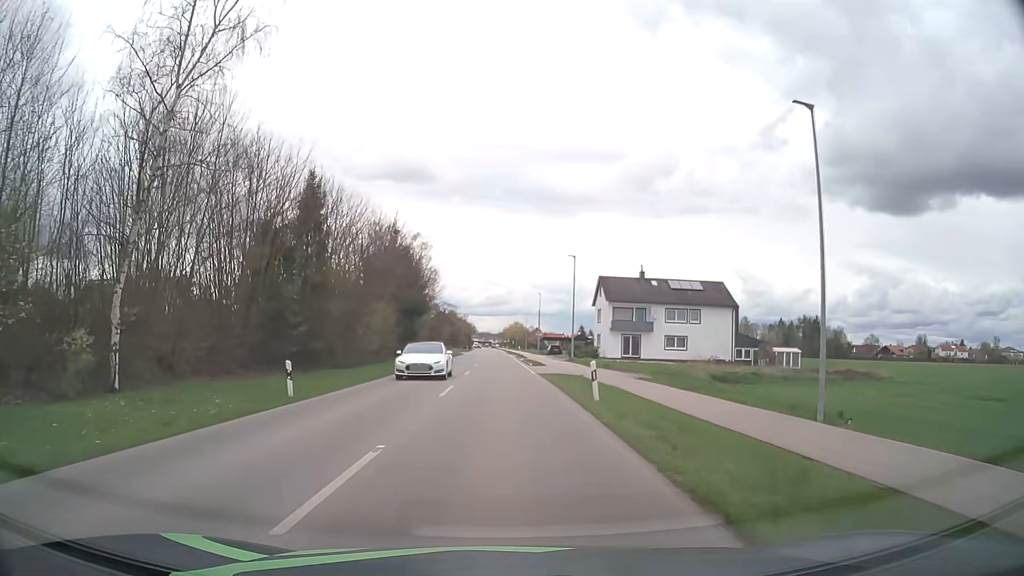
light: Day
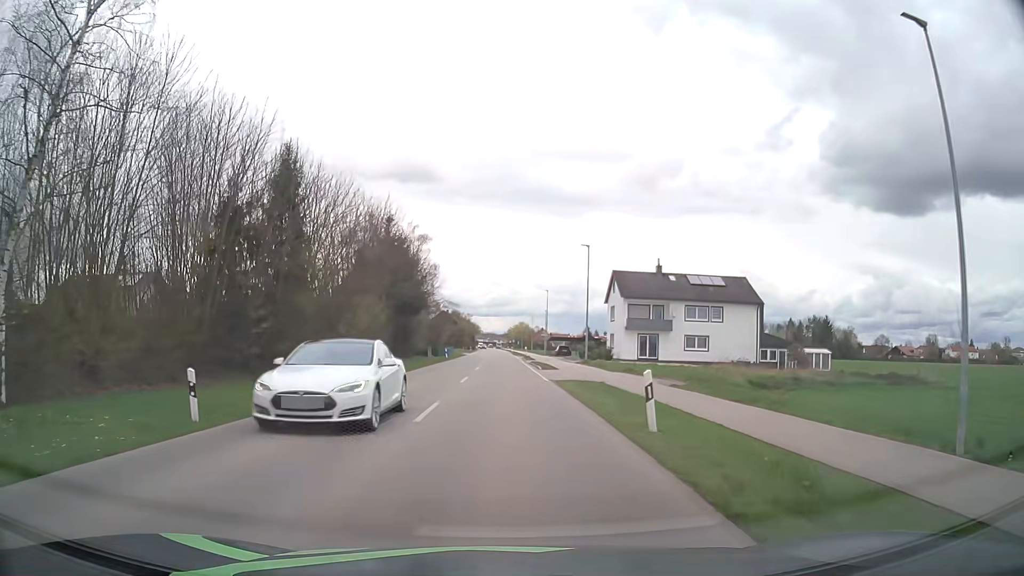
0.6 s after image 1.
(0.0, +5.9) m; 0°
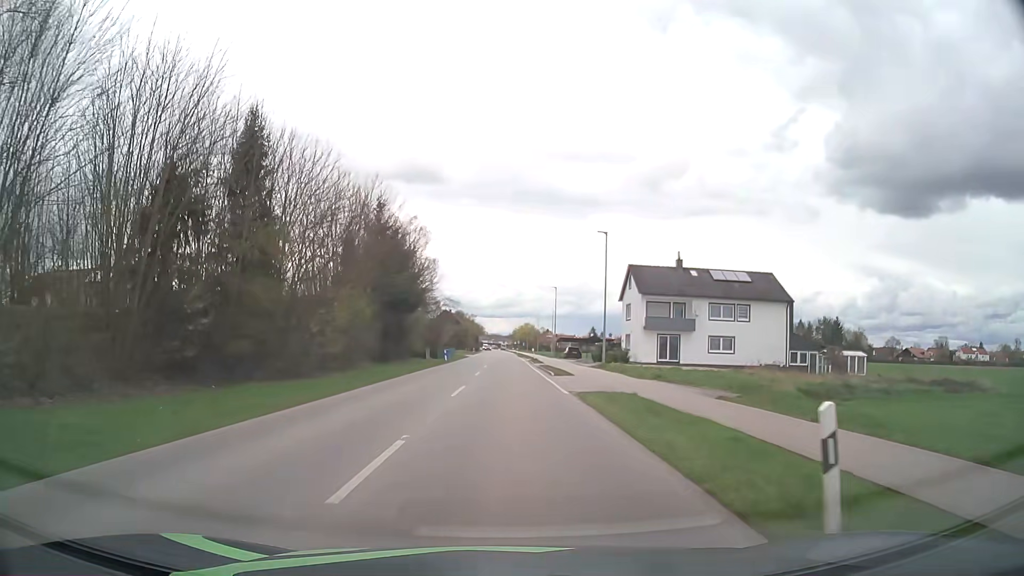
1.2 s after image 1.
(0.0, +6.1) m; 0°
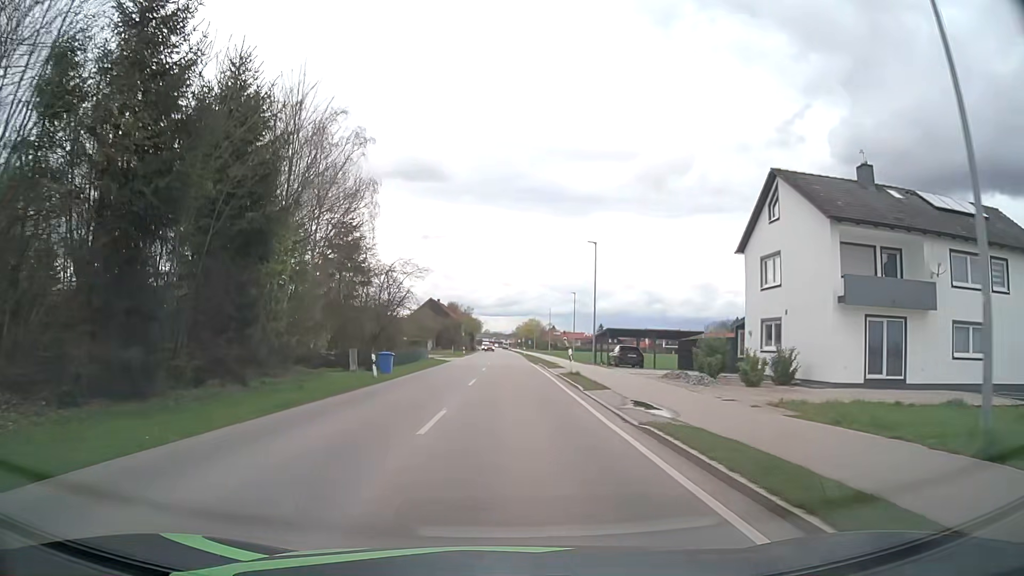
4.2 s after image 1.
(-0.1, +33.5) m; -1°
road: secondary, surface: asphalt
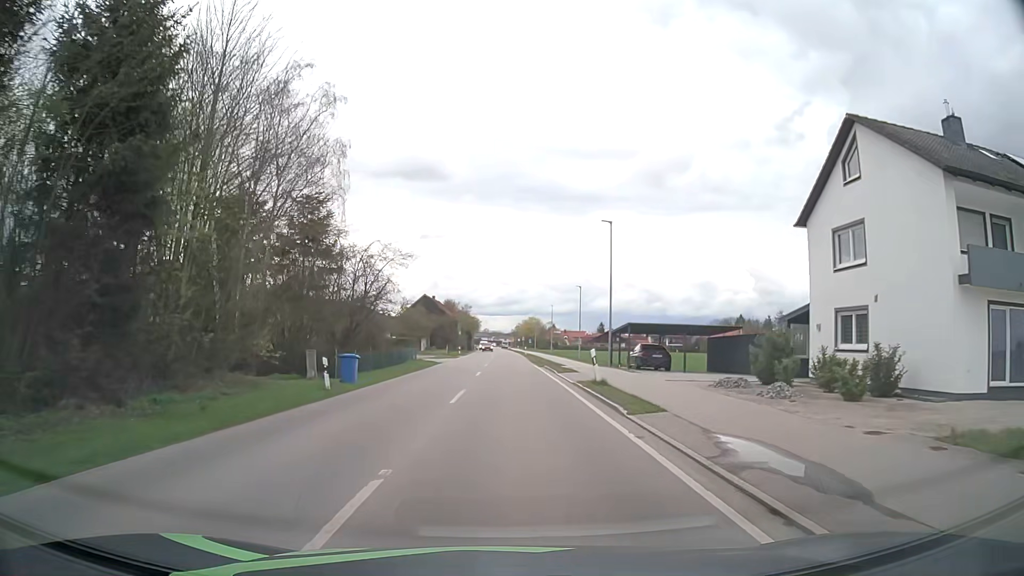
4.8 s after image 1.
(0.0, +7.3) m; 0°
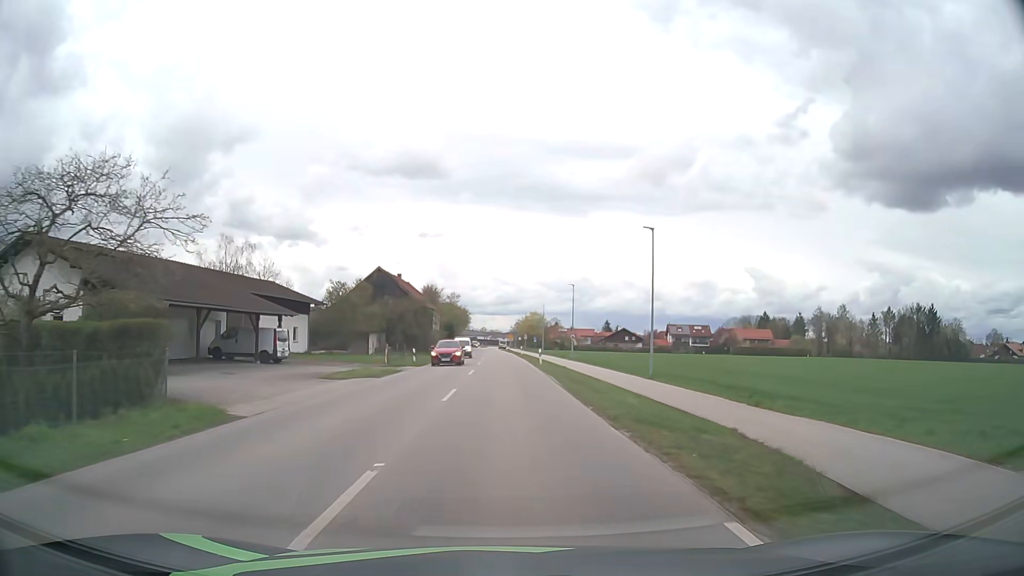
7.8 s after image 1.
(+0.2, +37.6) m; 0°
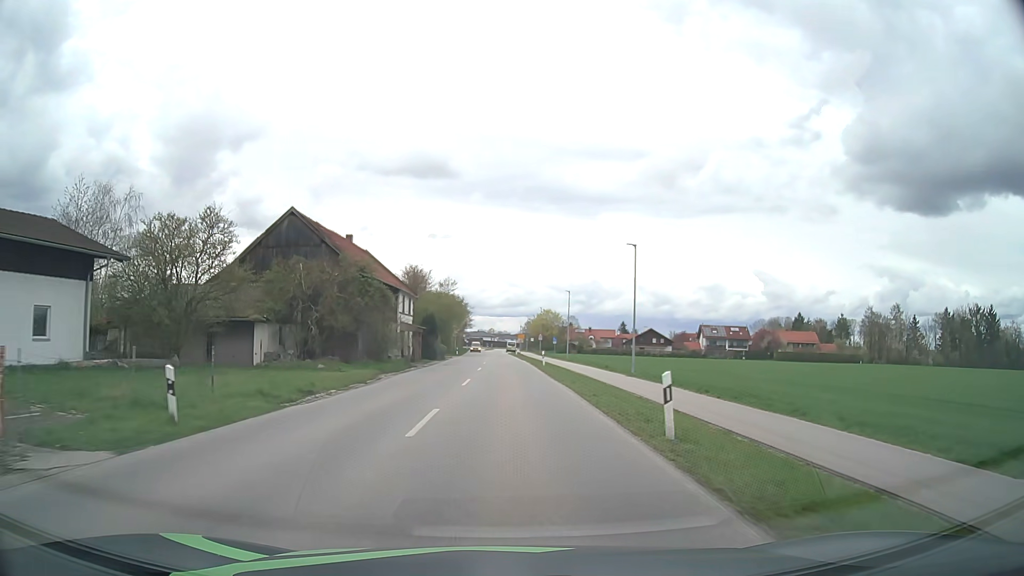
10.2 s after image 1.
(-0.2, +31.6) m; -1°
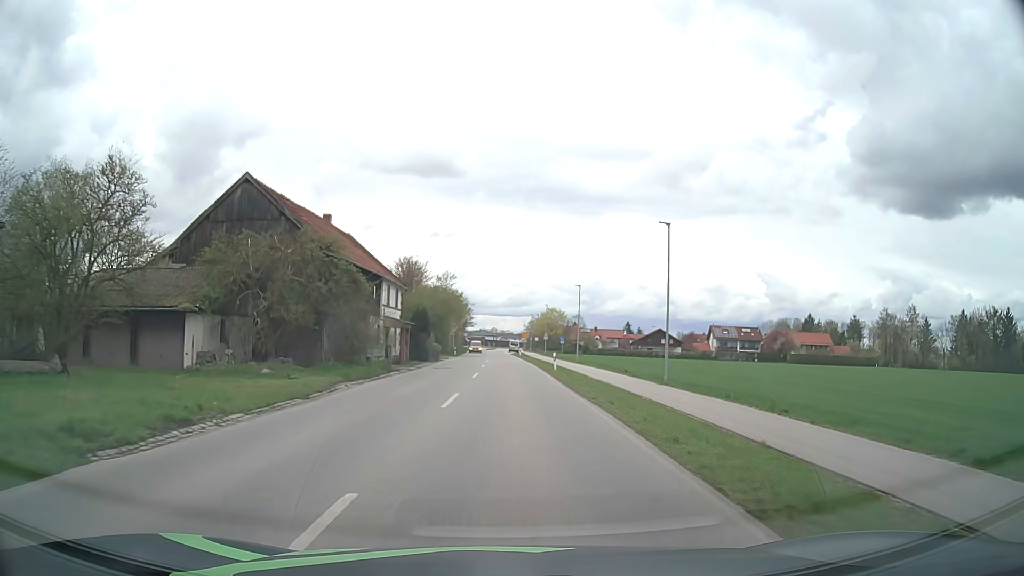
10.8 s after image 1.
(0.0, +8.0) m; 0°
(0, +10) (0, +20) (0, +30) (0, +40) (0, +50) (0, +60) (0, +70) (-1, +80) (-1, +90) (-1, +100) m
